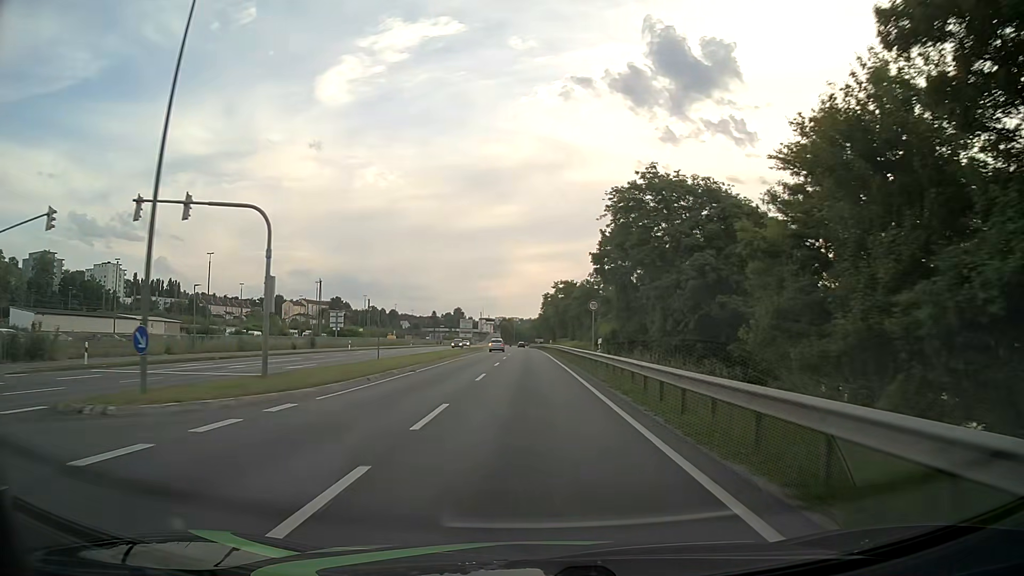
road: primary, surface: asphalt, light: Day
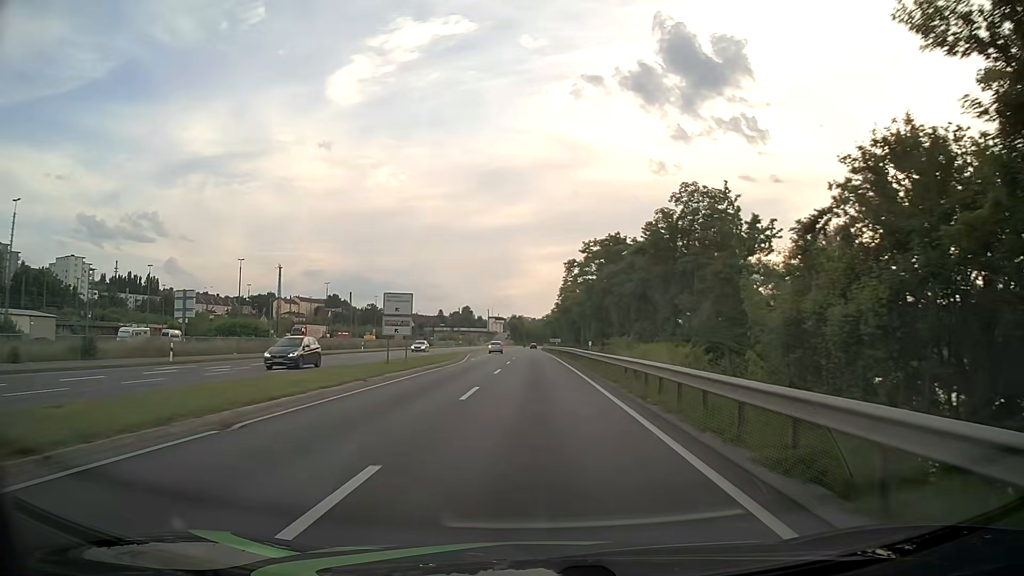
(-0.4, +43.0) m; -1°
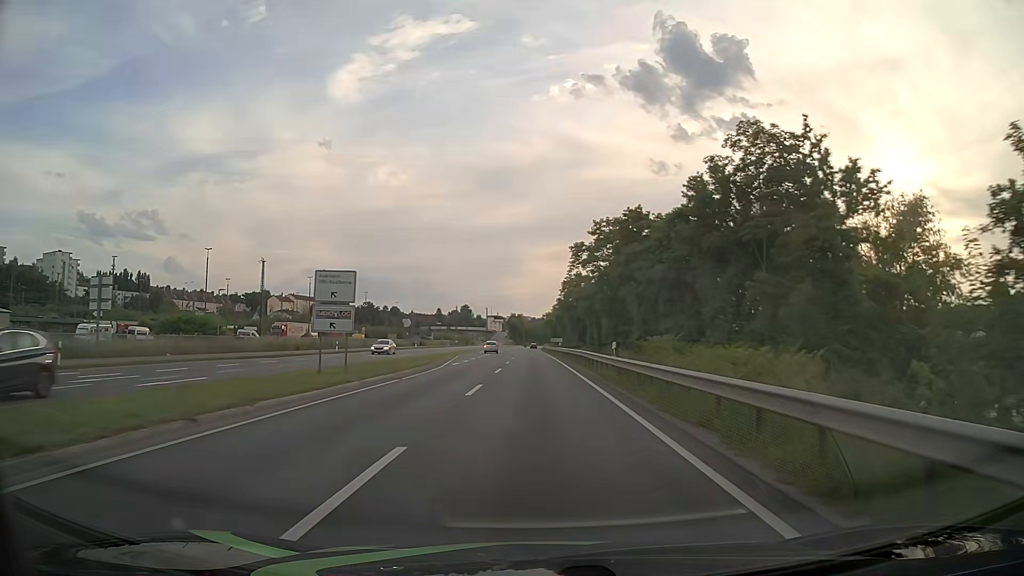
(0.0, +10.7) m; 0°
(0, +10) (0, +20) (0, +30) (0, +40) (0, +50) (0, +60) (0, +70) (0, +80) (0, +90) (0, +100) m
